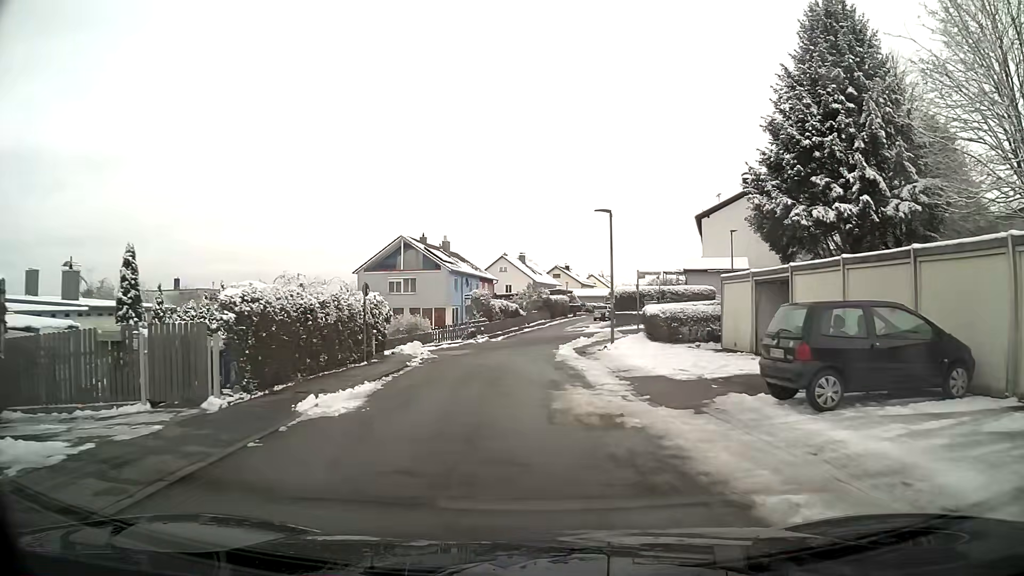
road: residential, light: Day
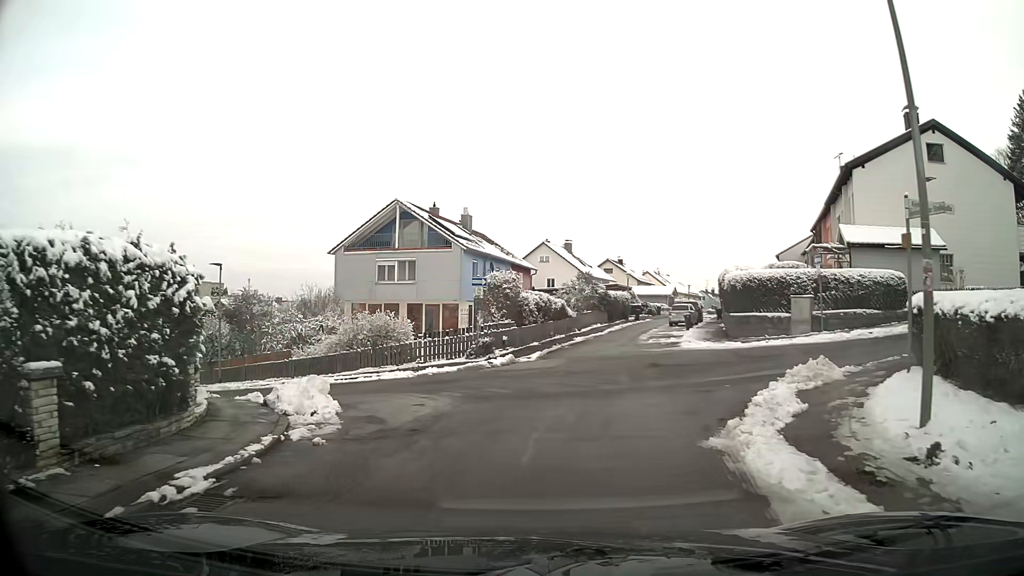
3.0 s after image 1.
(-0.6, +17.7) m; -4°
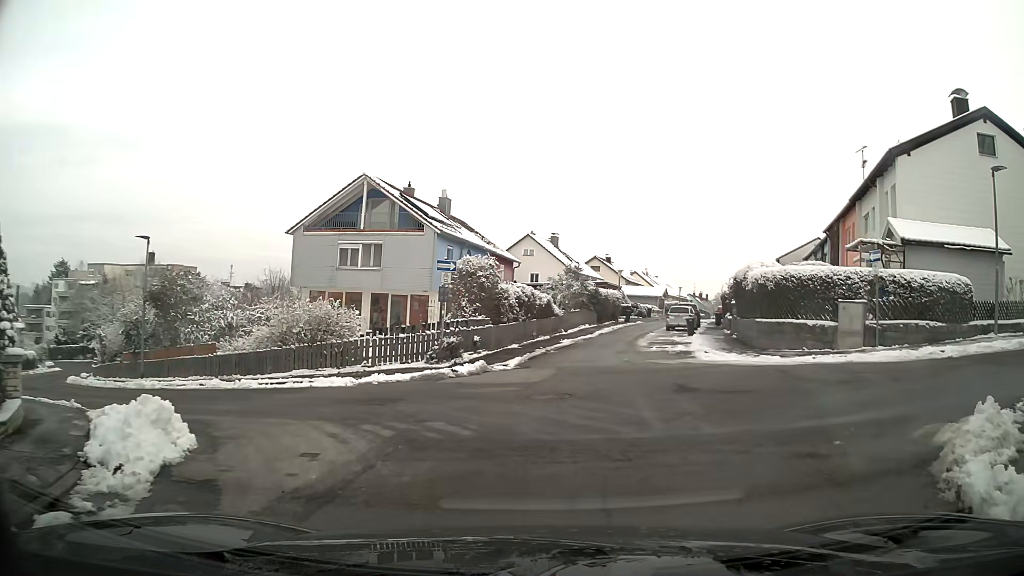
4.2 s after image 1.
(+0.1, +4.8) m; +3°
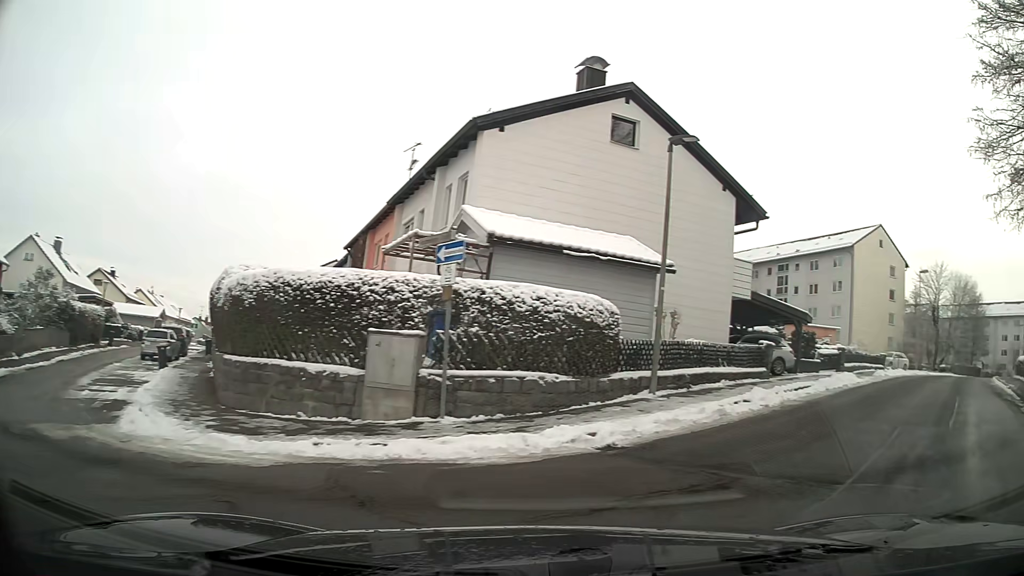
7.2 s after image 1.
(+2.7, +8.1) m; +47°
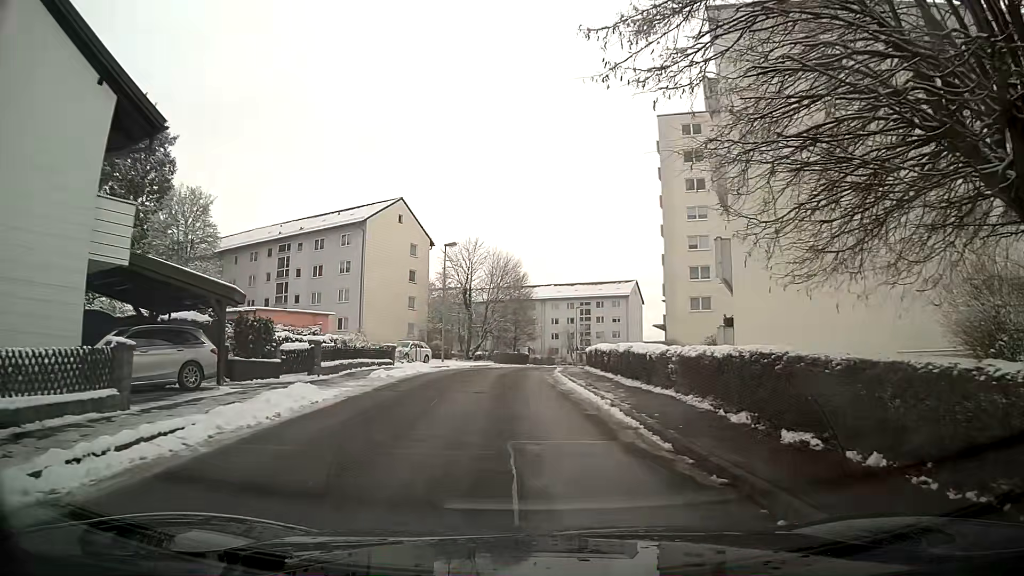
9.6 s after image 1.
(+4.1, +9.0) m; +33°
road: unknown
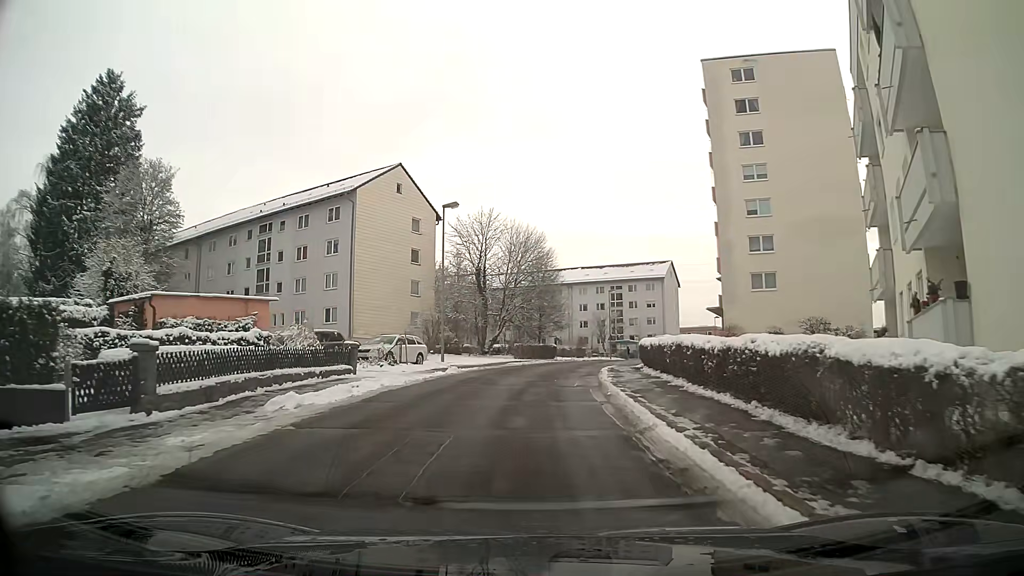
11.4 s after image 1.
(-0.1, +11.4) m; -1°
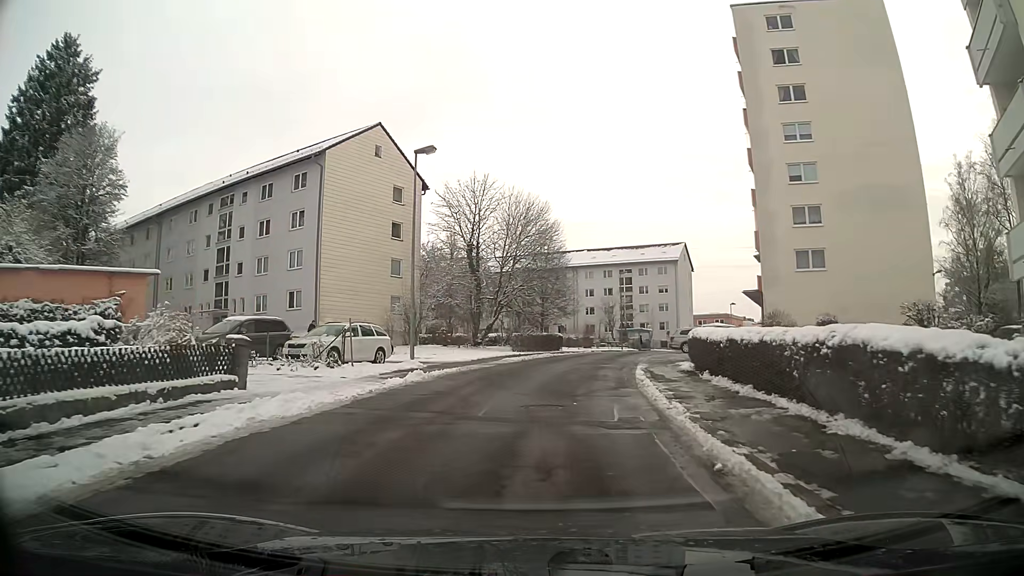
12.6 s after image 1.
(0.0, +8.6) m; 0°
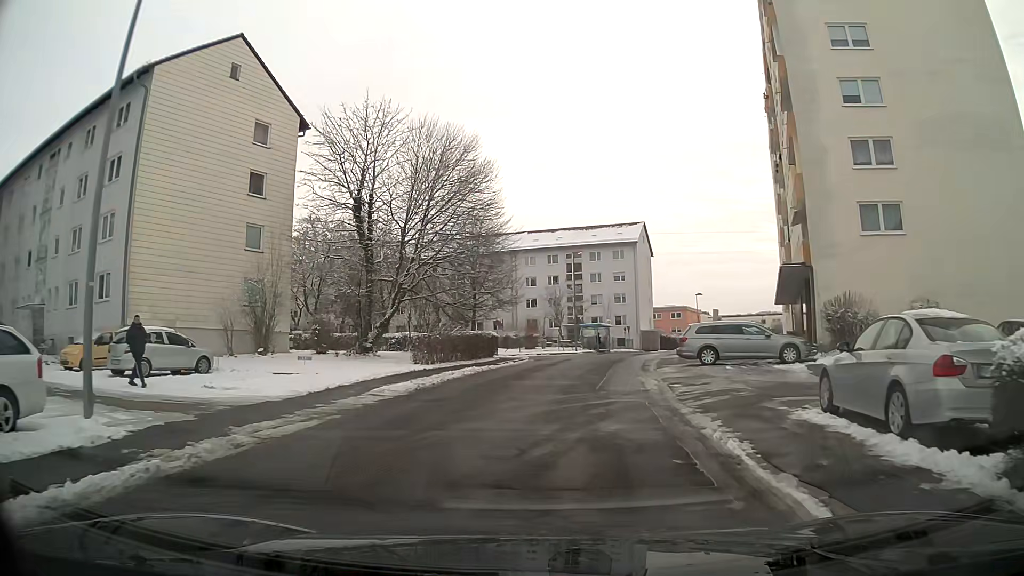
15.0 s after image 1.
(+0.8, +15.9) m; +6°
(0, +10) (+2, +20) (+3, +30) (+4, +40) (-4, +45) (-13, +49) (-22, +53) (-32, +57) (-41, +61) (-50, +65) m
